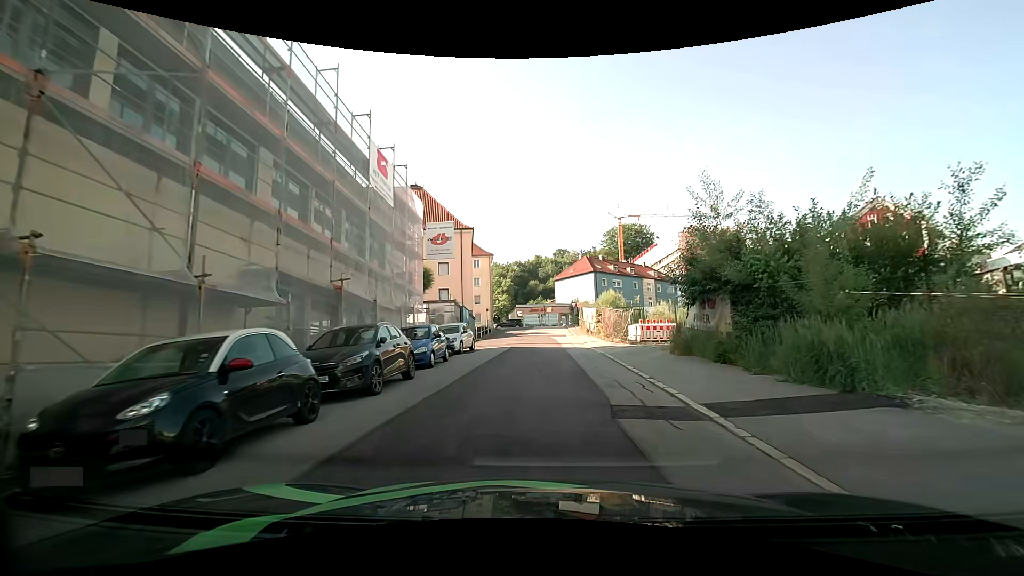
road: residential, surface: asphalt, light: Day
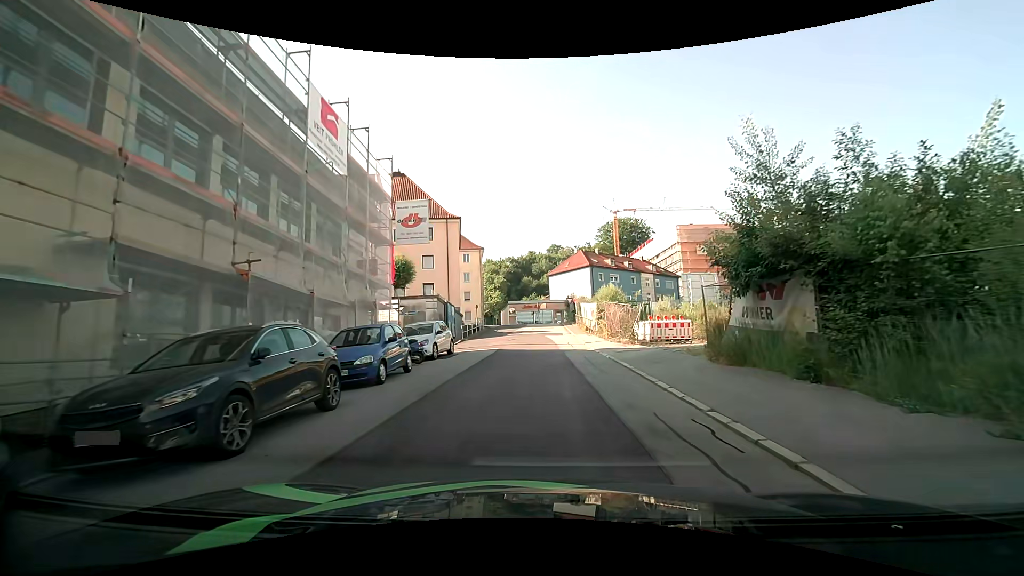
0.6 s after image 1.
(+0.1, +4.6) m; +1°
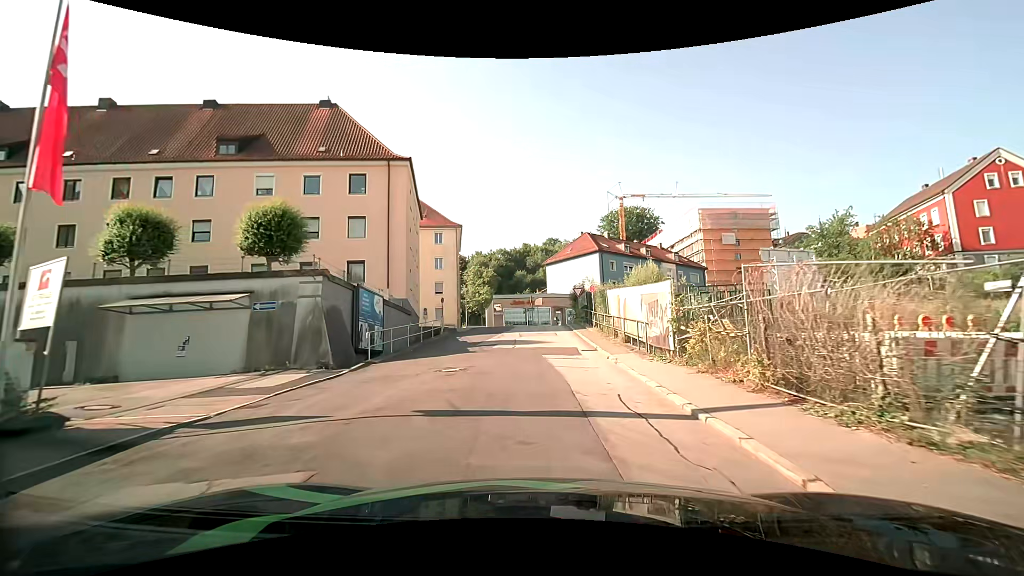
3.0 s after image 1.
(+0.2, +18.8) m; +1°
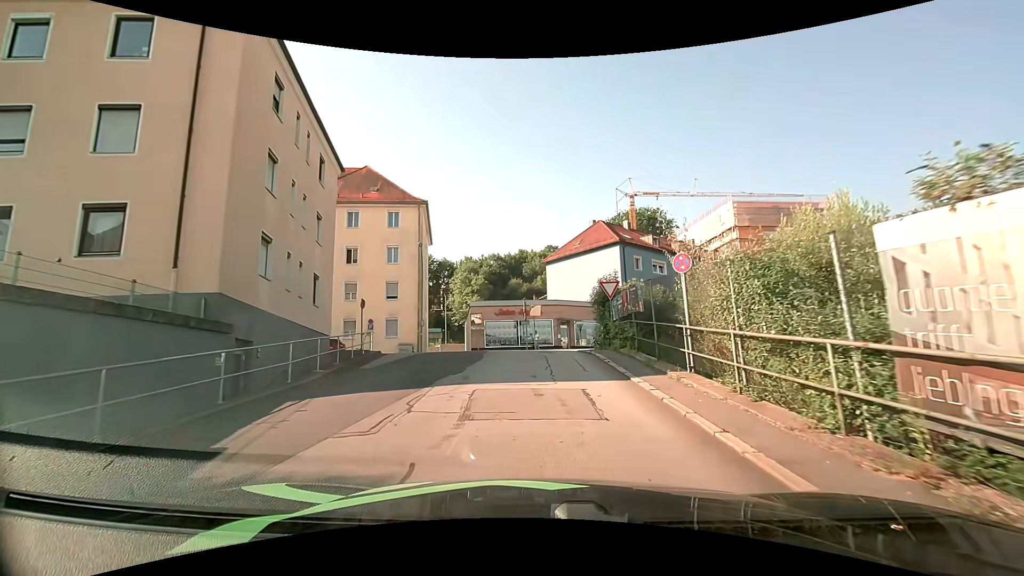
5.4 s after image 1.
(-0.2, +18.4) m; 0°
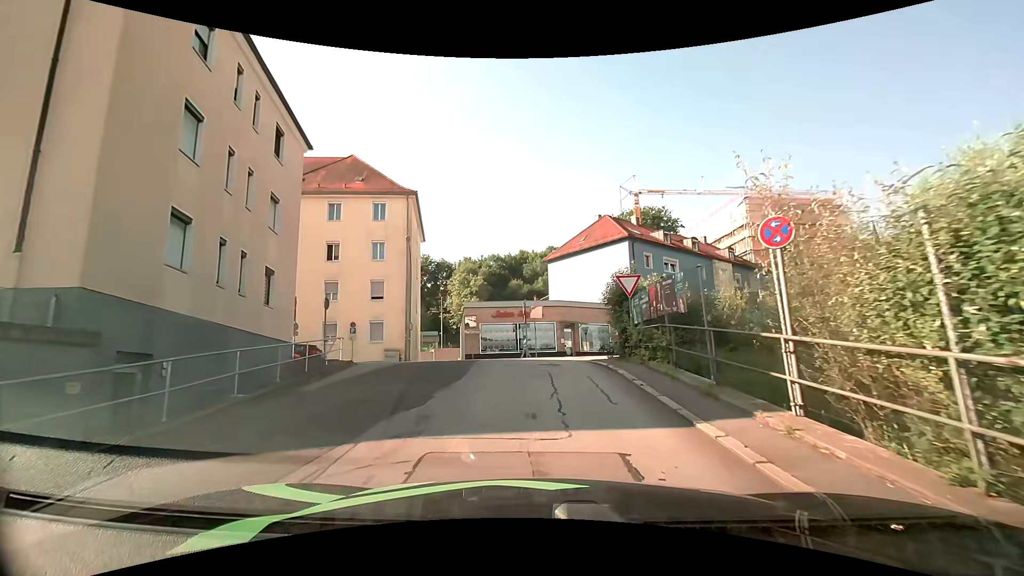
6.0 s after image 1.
(0.0, +4.0) m; -1°
(0, +10) (0, +20) (+4, +29) (+13, +33) (+23, +32) (+32, +29) (+42, +27) (+52, +25) (+62, +24) (+72, +22) m
